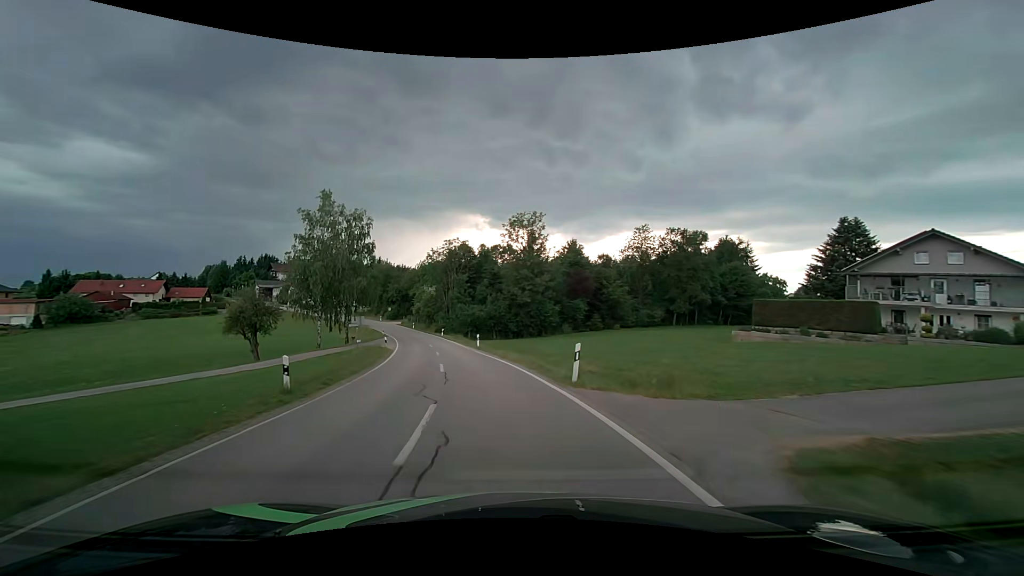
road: secondary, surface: asphalt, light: Day
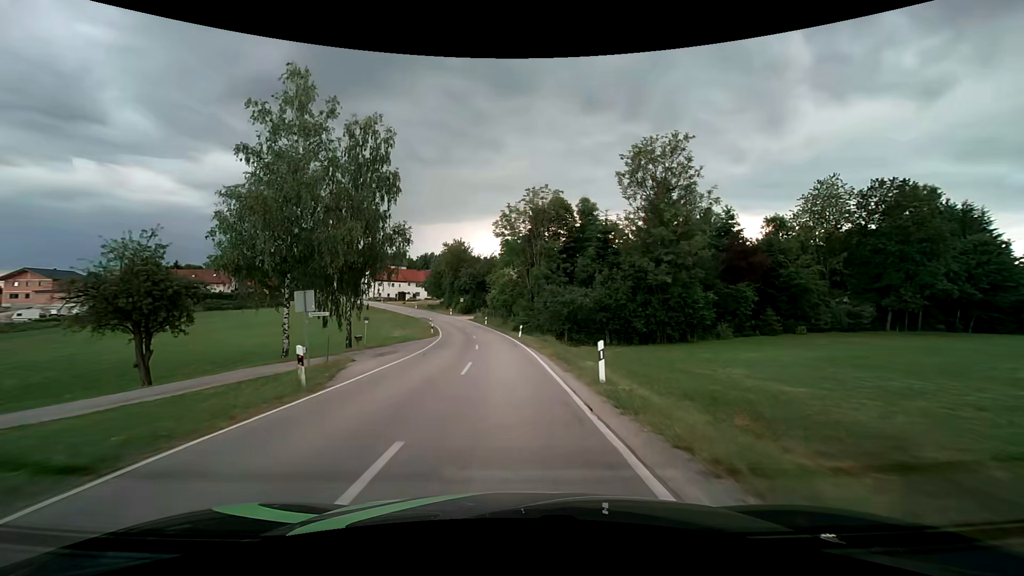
(-2.6, +27.5) m; -11°
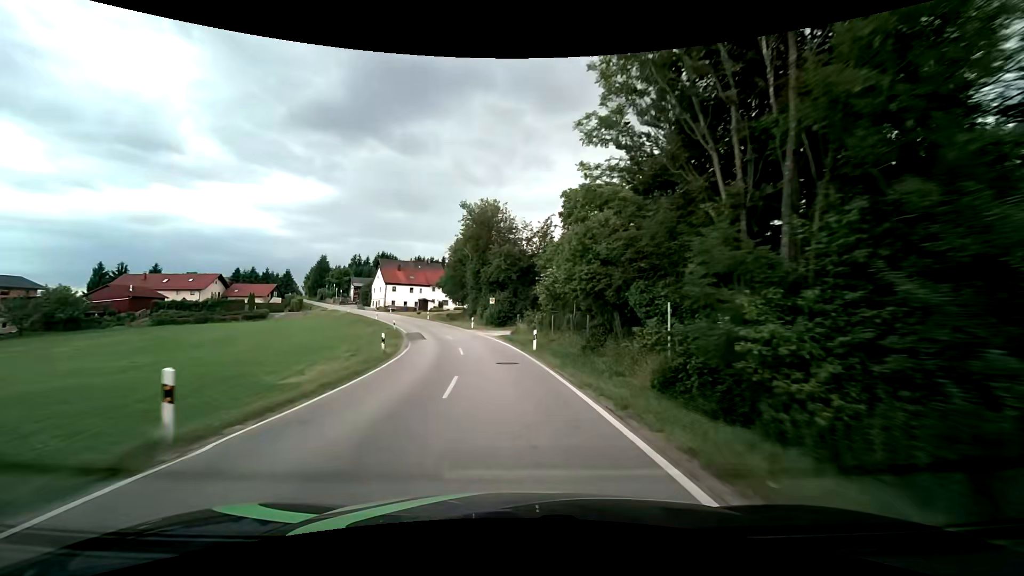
(-2.2, +39.6) m; -6°
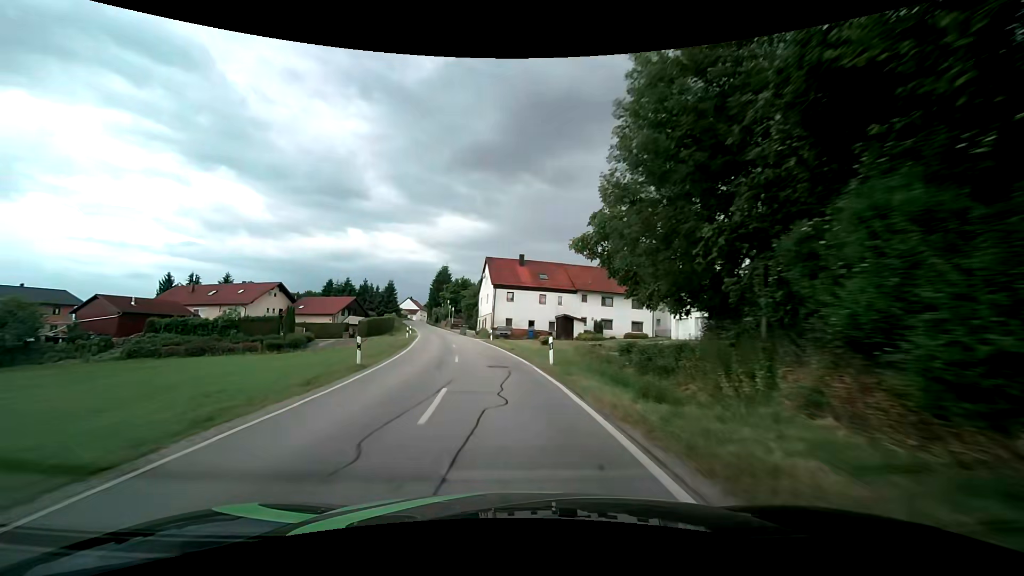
(-7.1, +49.9) m; -18°
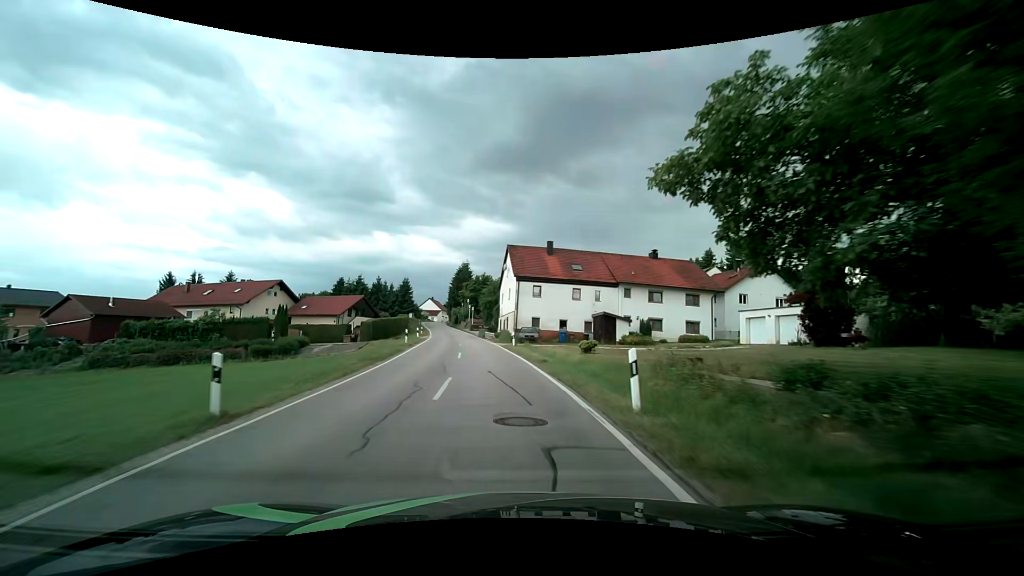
(-0.2, +9.7) m; -3°
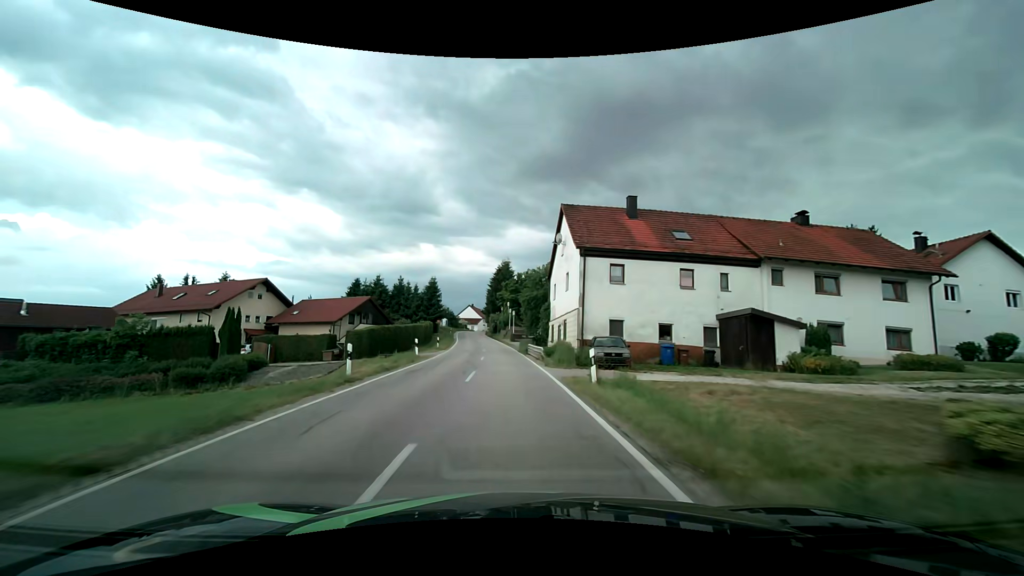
(-0.9, +18.9) m; -5°
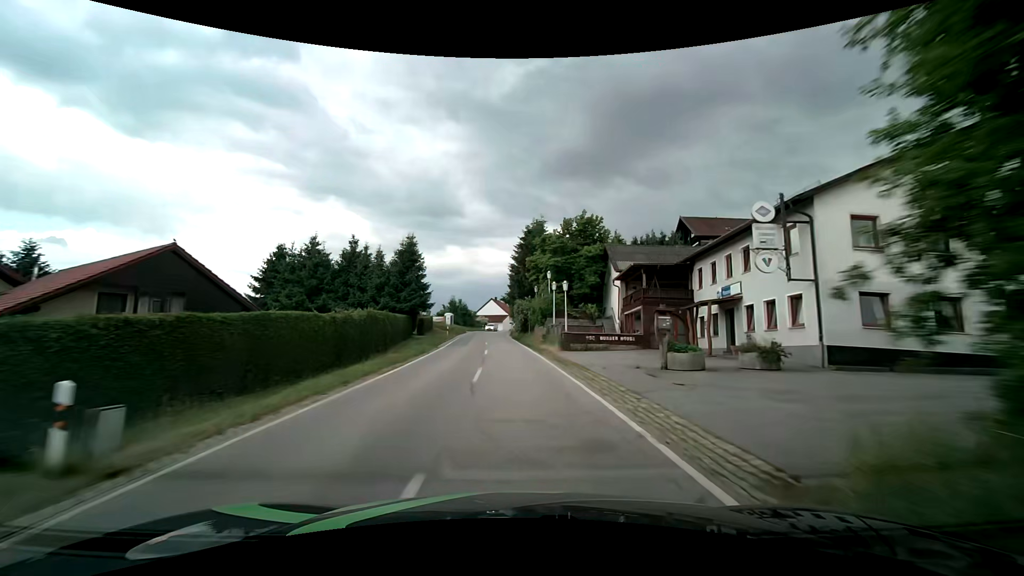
(-1.6, +37.1) m; -4°
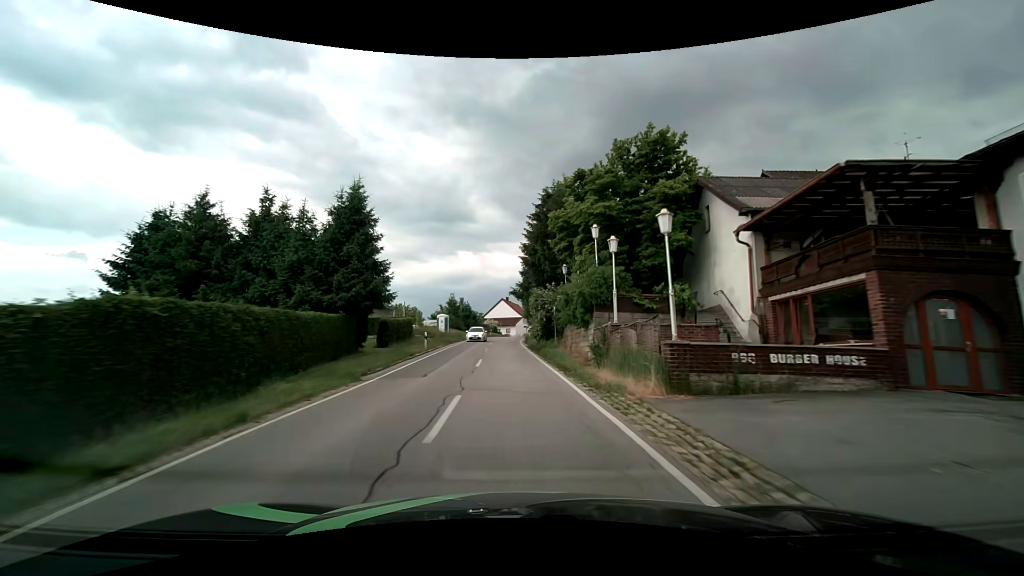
(-0.2, +18.2) m; -1°
(0, +10) (0, +20) (-1, +30) (-1, +40) (-1, +50) (-1, +60) (-1, +70) (0, +80) (+2, +90) (+3, +100) m
